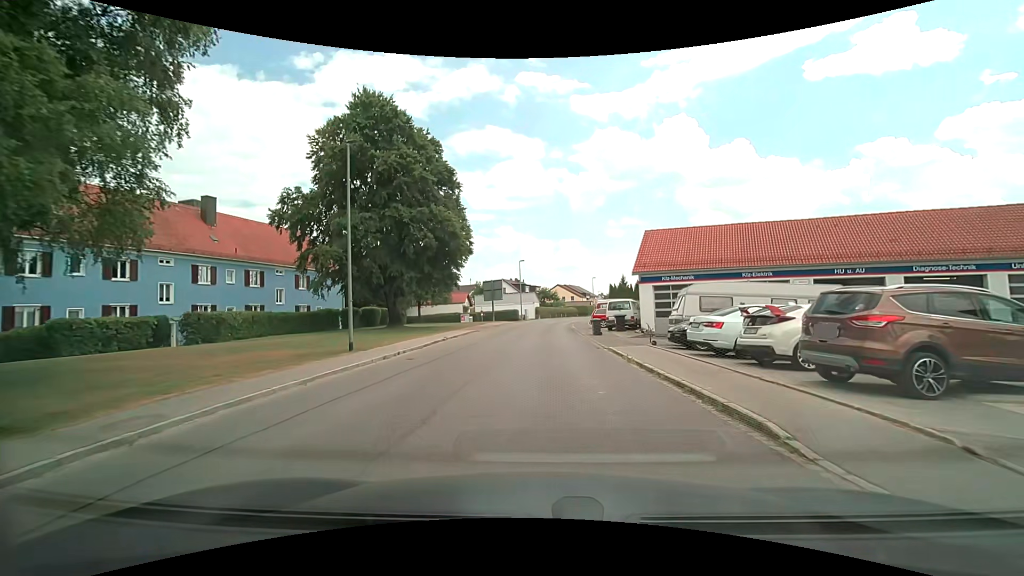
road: unclassified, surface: asphalt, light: Day
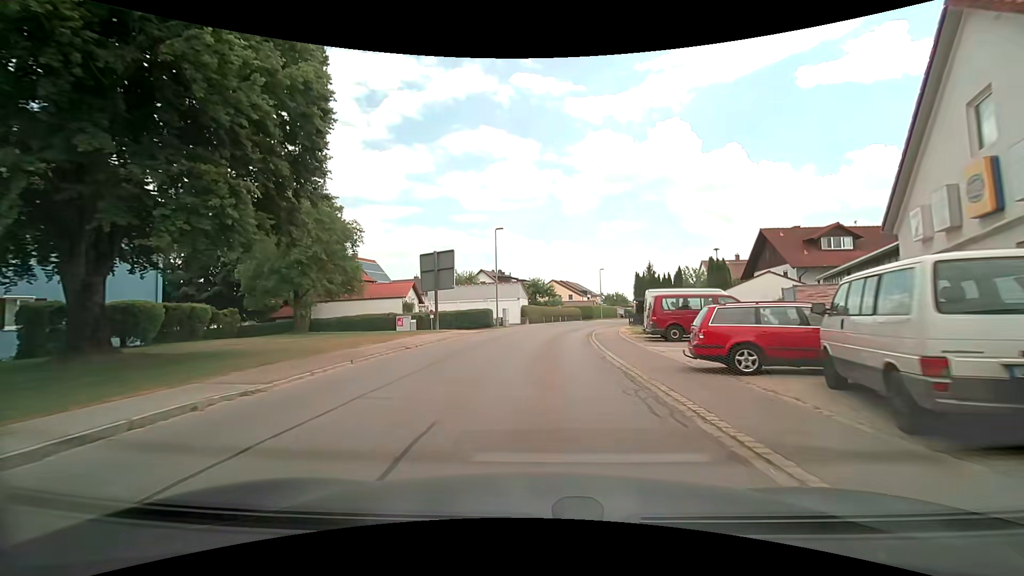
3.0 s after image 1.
(+0.5, +27.1) m; +1°
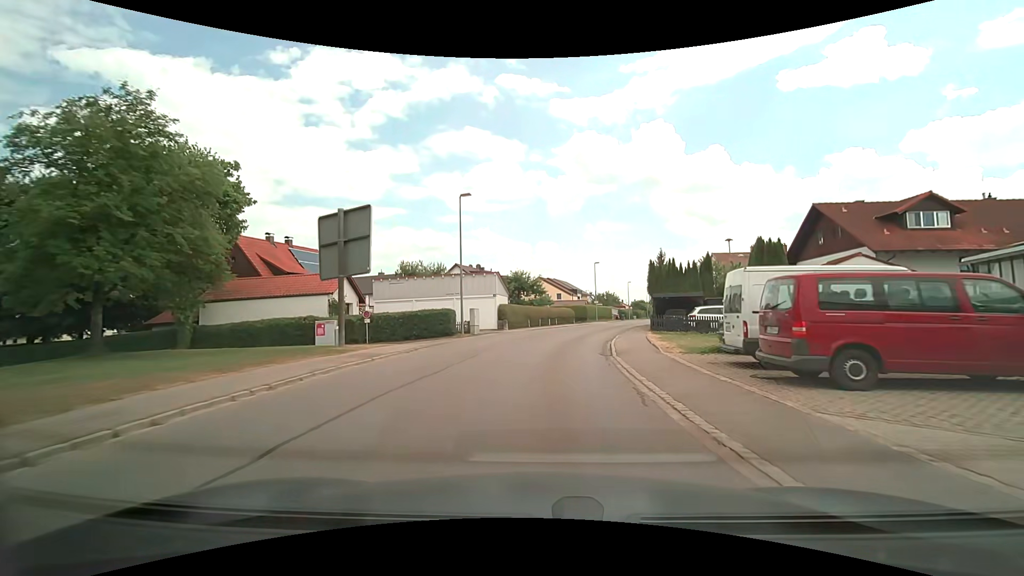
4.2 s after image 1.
(+0.1, +12.6) m; +2°
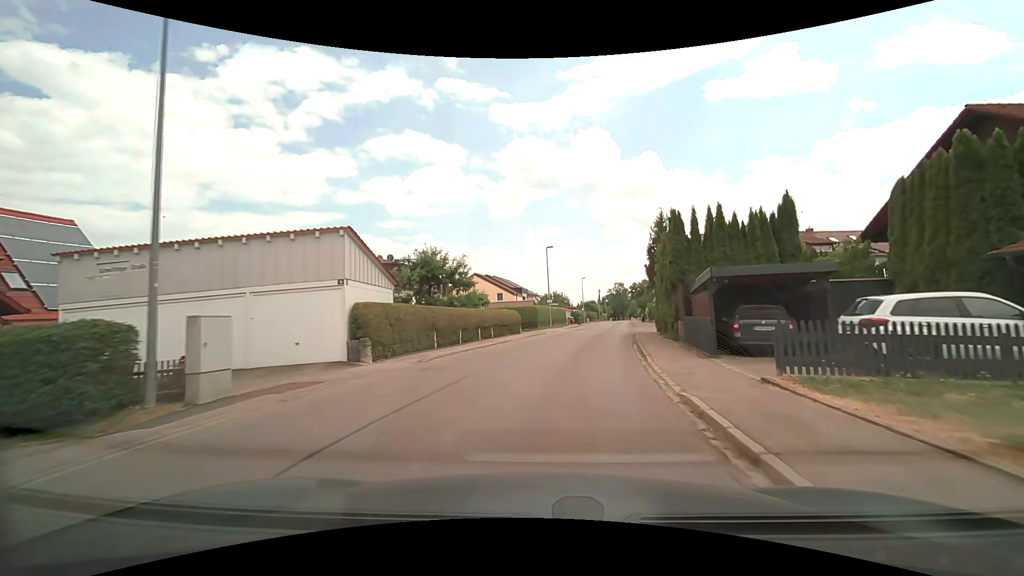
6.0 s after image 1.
(+0.7, +20.0) m; +6°
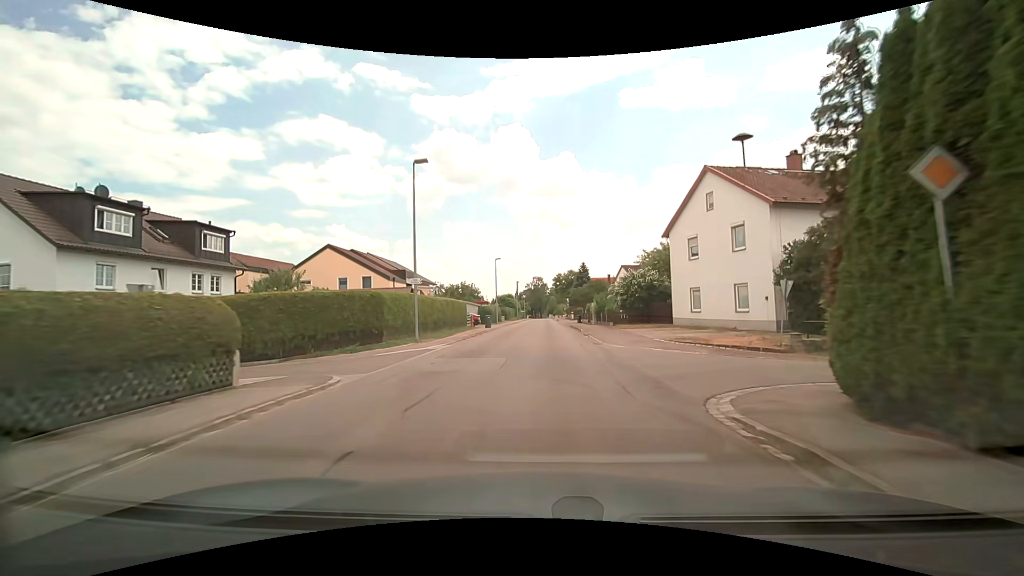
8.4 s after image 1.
(+2.6, +27.9) m; +10°
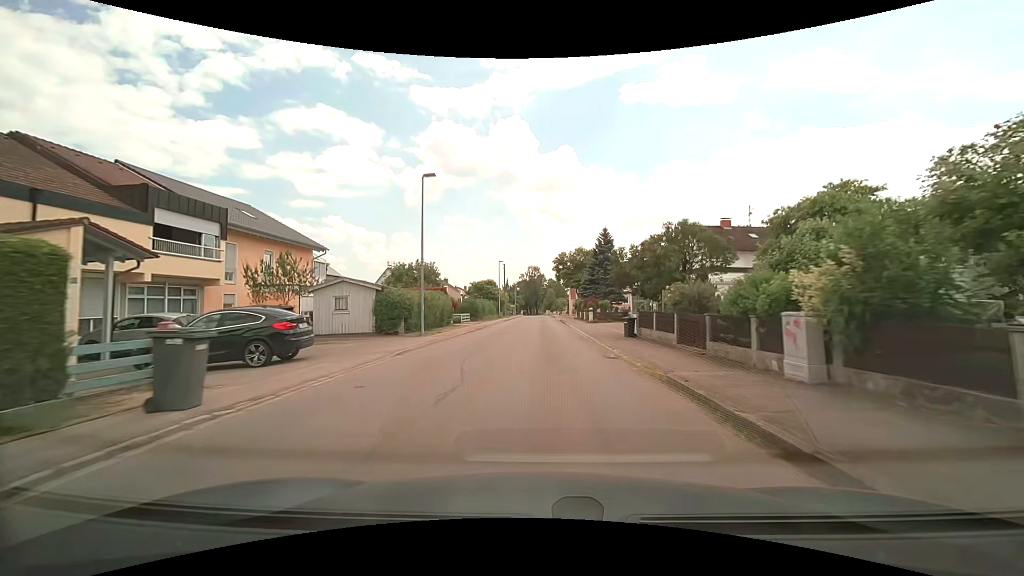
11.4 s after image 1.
(+0.4, +37.2) m; 0°
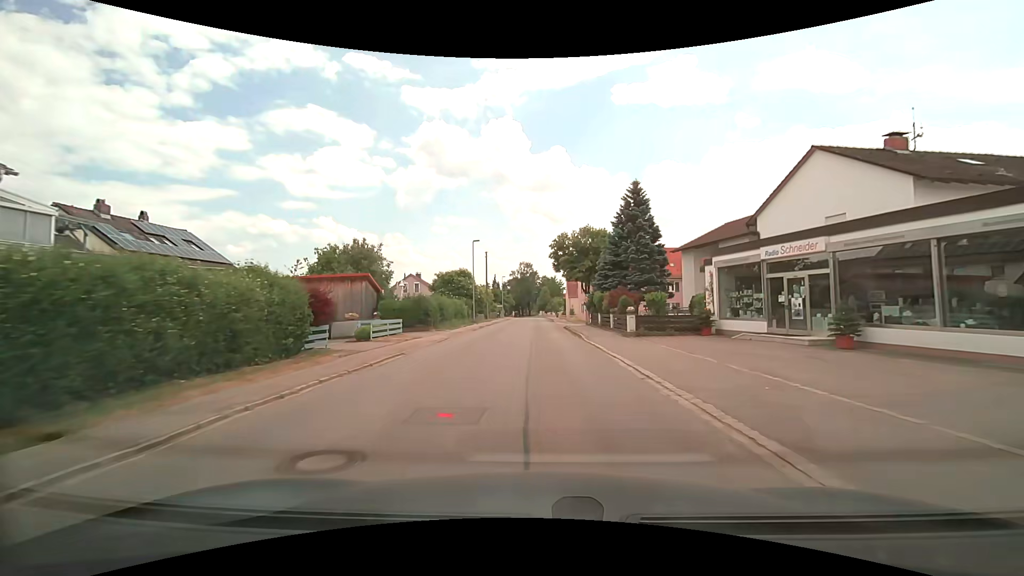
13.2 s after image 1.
(0.0, +22.3) m; +1°
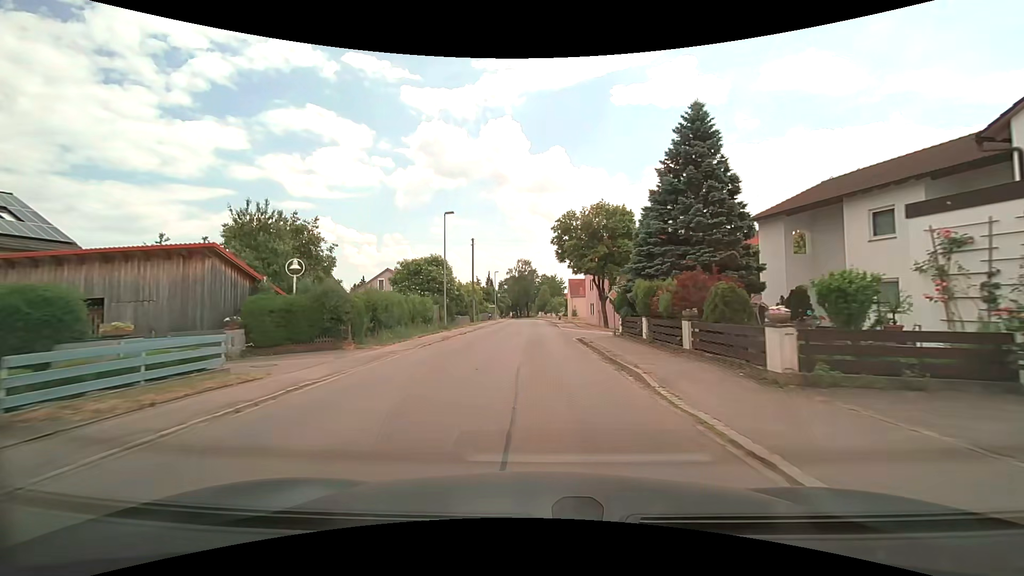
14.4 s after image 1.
(0.0, +14.7) m; 0°
(0, +10) (0, +20) (0, +30) (0, +40) (-1, +50) (-1, +60) (-1, +70) (-1, +80) (-1, +90) (-2, +100) m
